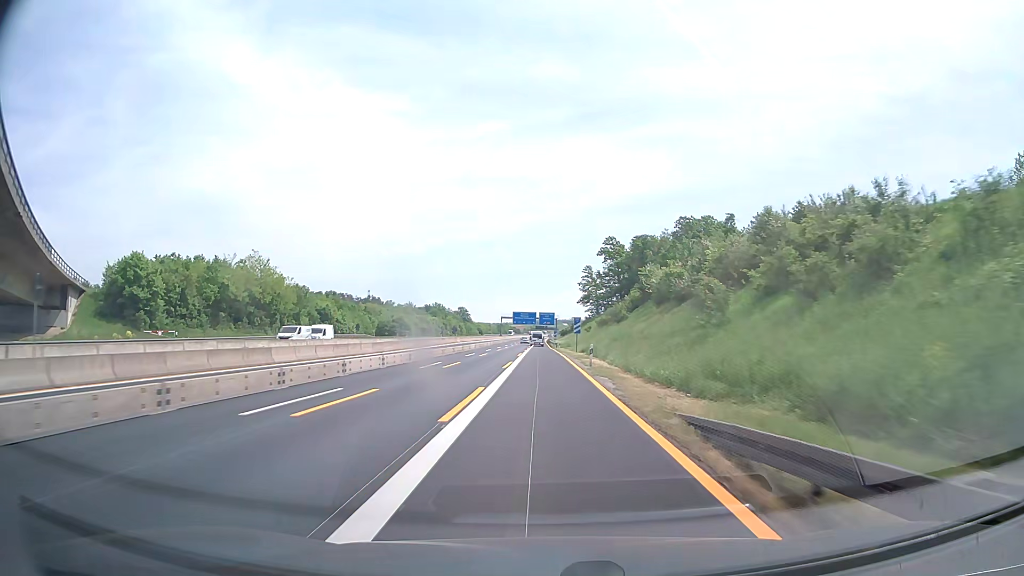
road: motorway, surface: asphalt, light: Day
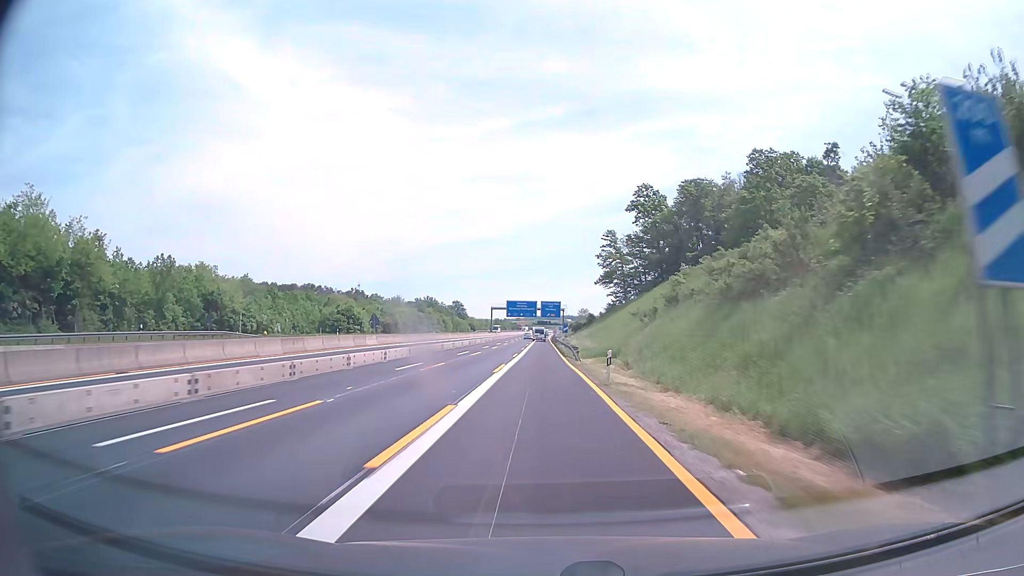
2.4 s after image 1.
(+0.3, +58.1) m; 0°
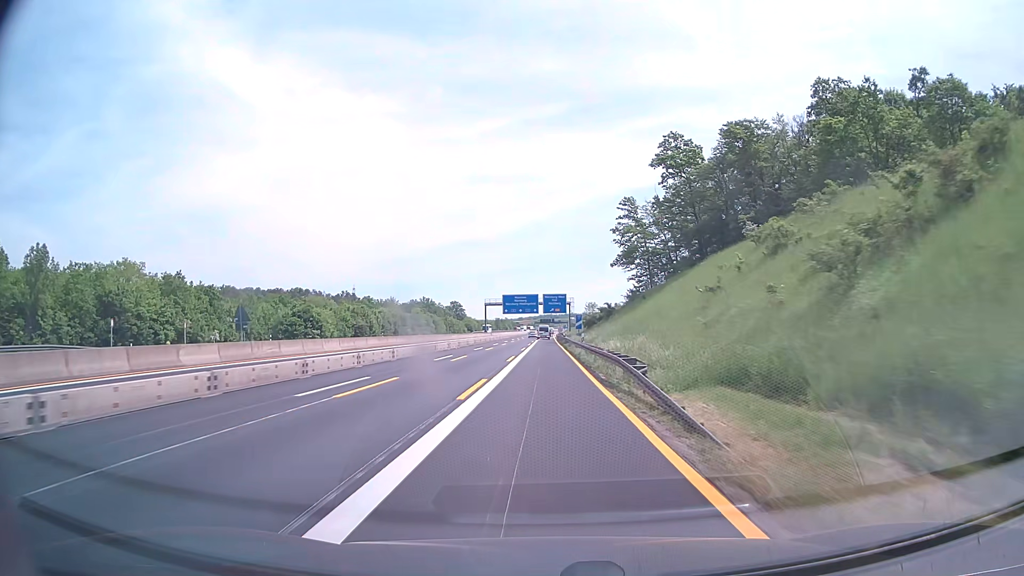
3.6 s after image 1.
(0.0, +28.9) m; 0°
(0, +10) (0, +20) (0, +30) (0, +40) (0, +50) (0, +60) (0, +70) (0, +80) (0, +90) (0, +100) m
